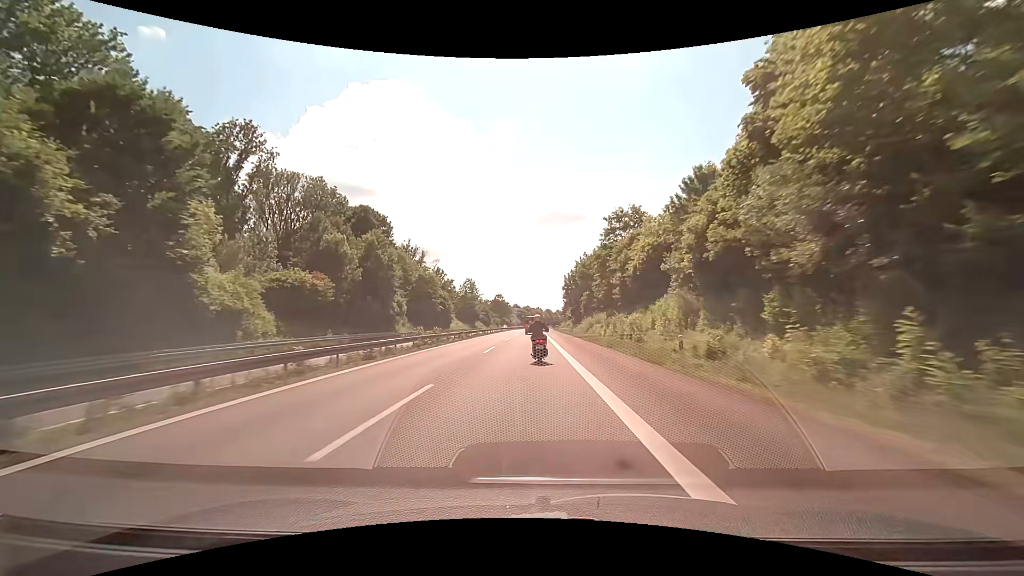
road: motorway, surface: asphalt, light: Day
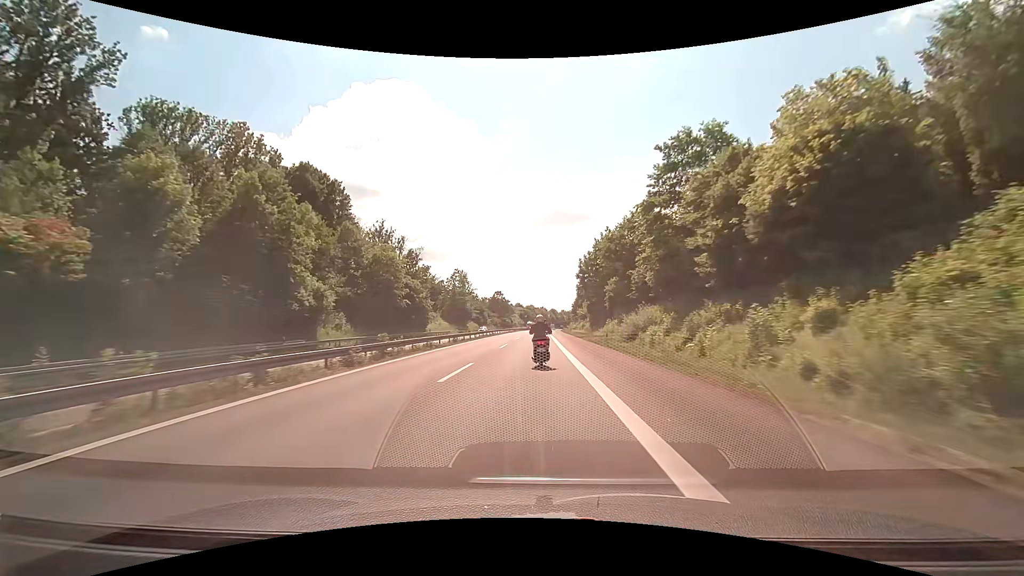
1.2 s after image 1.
(-0.1, +29.3) m; 0°
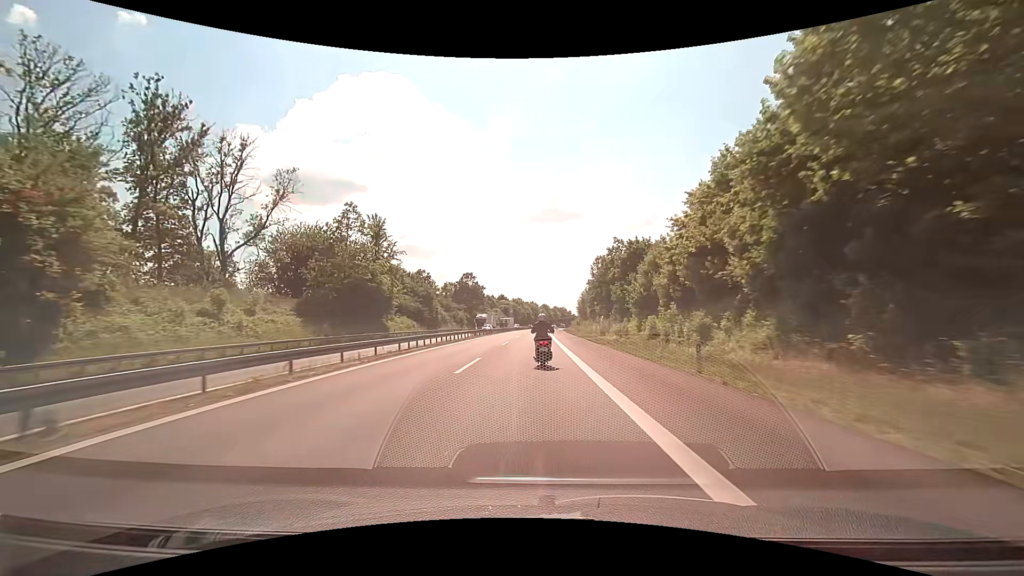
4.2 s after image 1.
(+0.2, +70.3) m; +1°
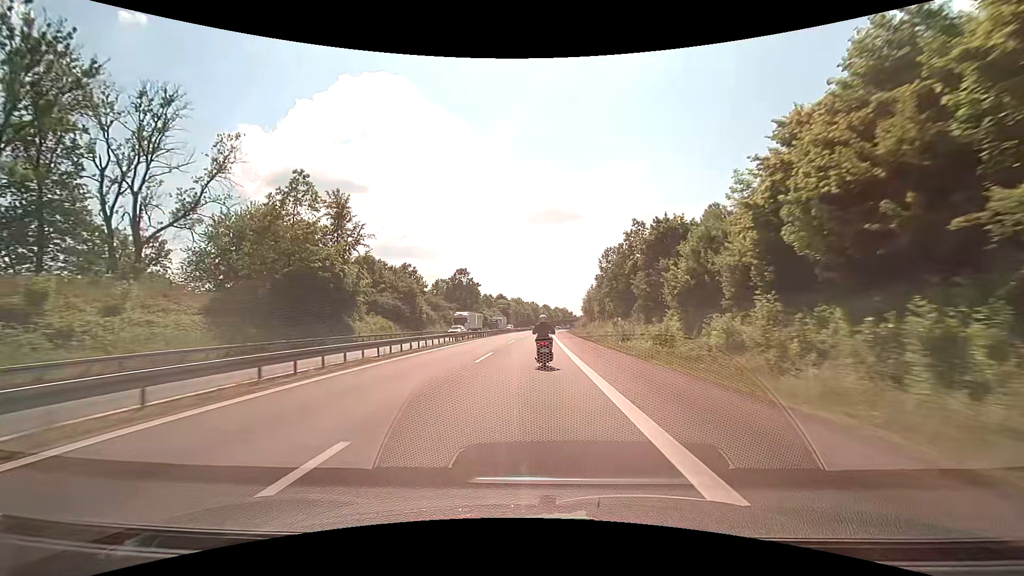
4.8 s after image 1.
(0.0, +13.8) m; 0°
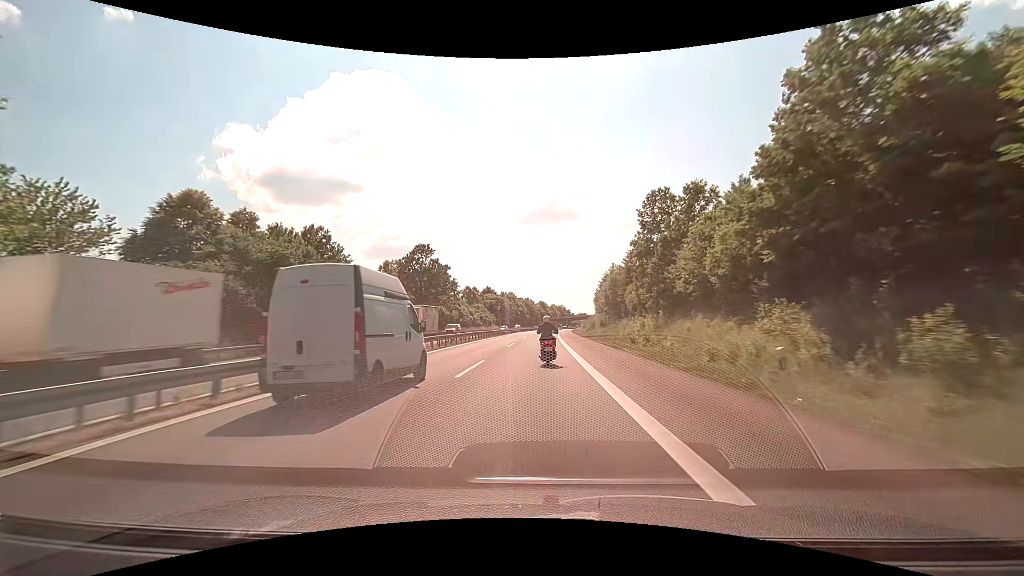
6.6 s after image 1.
(+0.2, +41.1) m; +1°
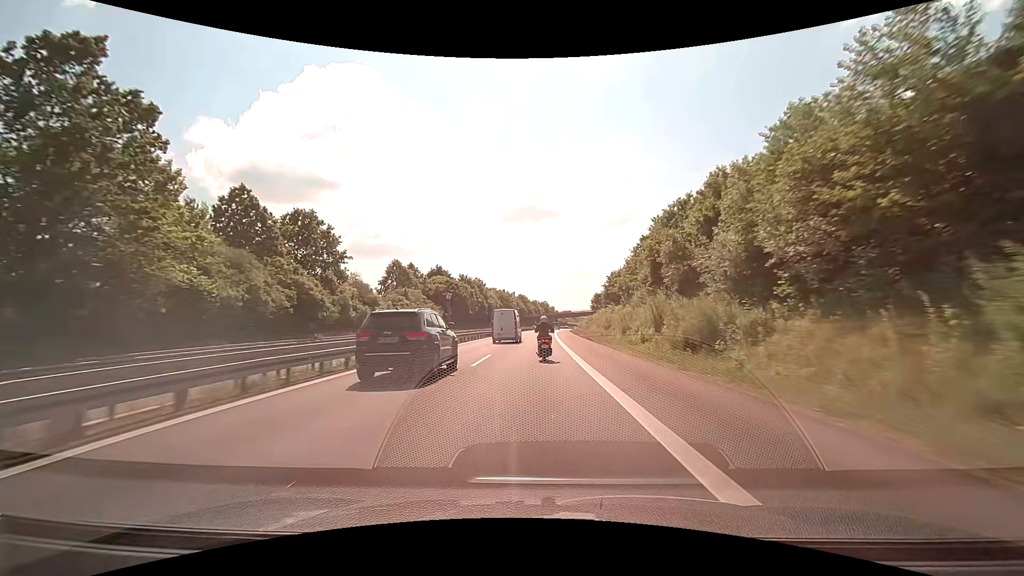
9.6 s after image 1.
(+1.2, +68.8) m; +2°
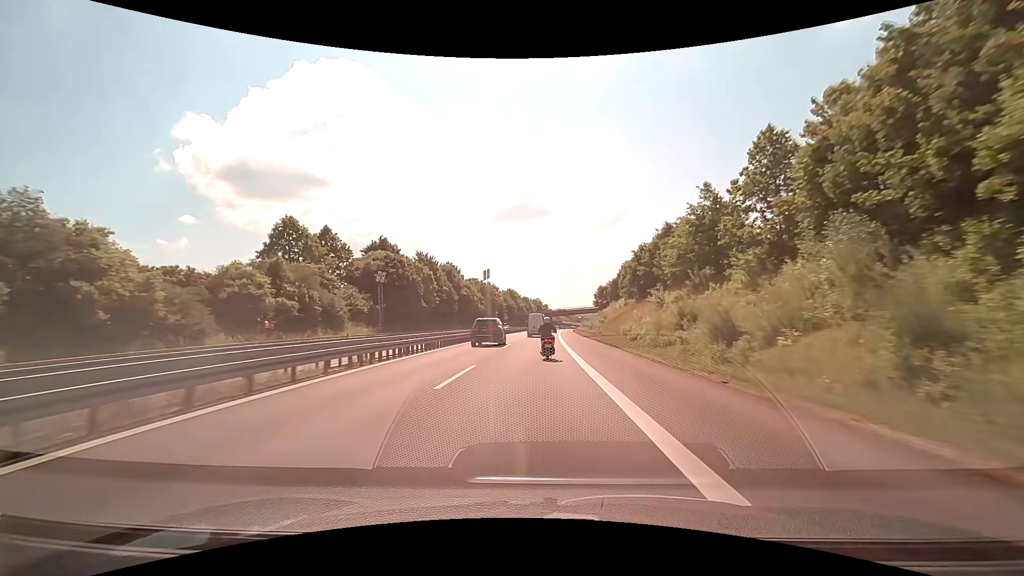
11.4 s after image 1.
(+0.3, +41.7) m; +1°
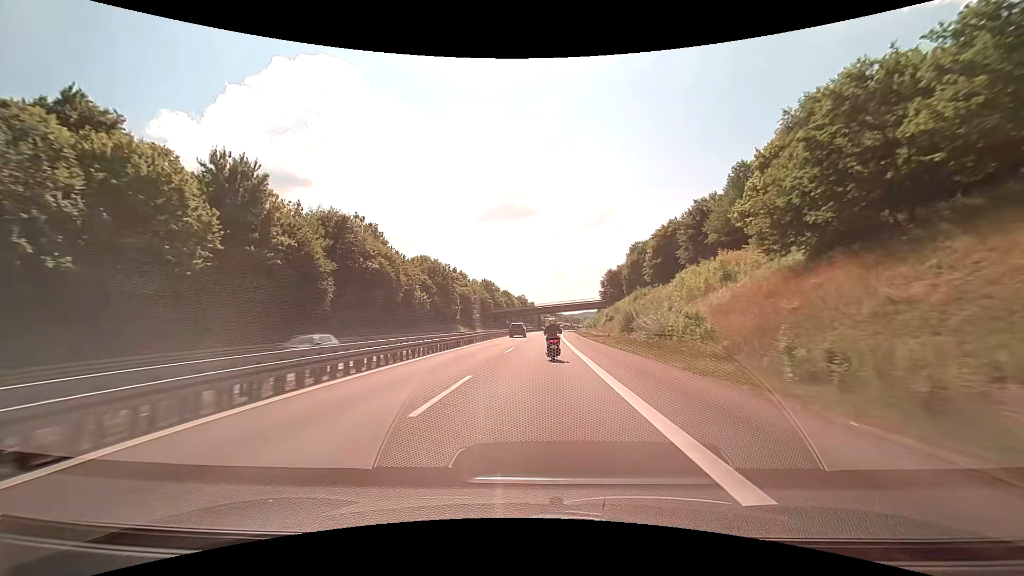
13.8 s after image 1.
(+0.8, +57.2) m; +1°
(0, +10) (0, +20) (0, +30) (+1, +40) (+1, +50) (+1, +60) (+2, +70) (+2, +80) (+3, +90) (+3, +100) m
